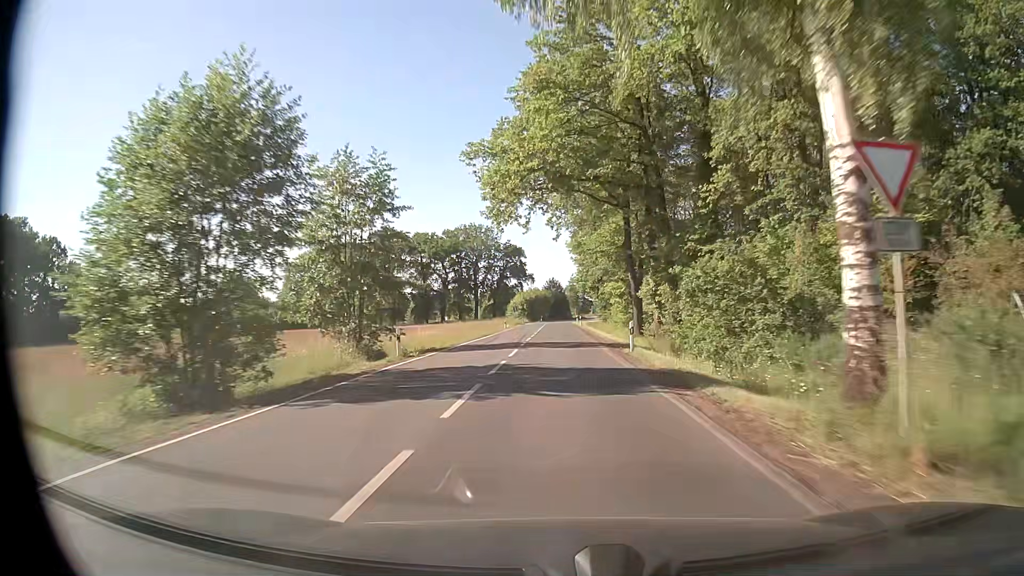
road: secondary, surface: asphalt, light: Day
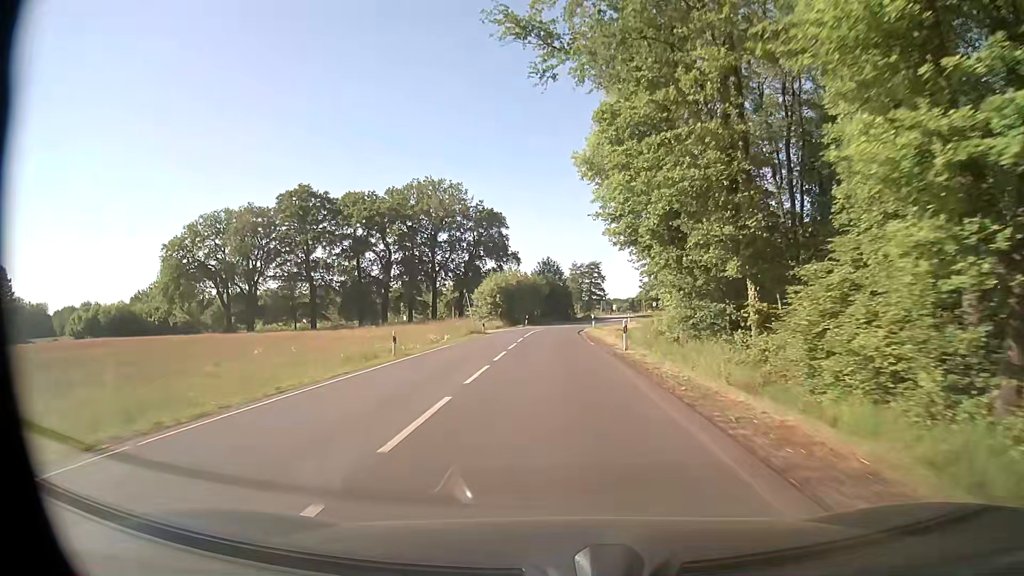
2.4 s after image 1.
(0.0, +50.0) m; 0°
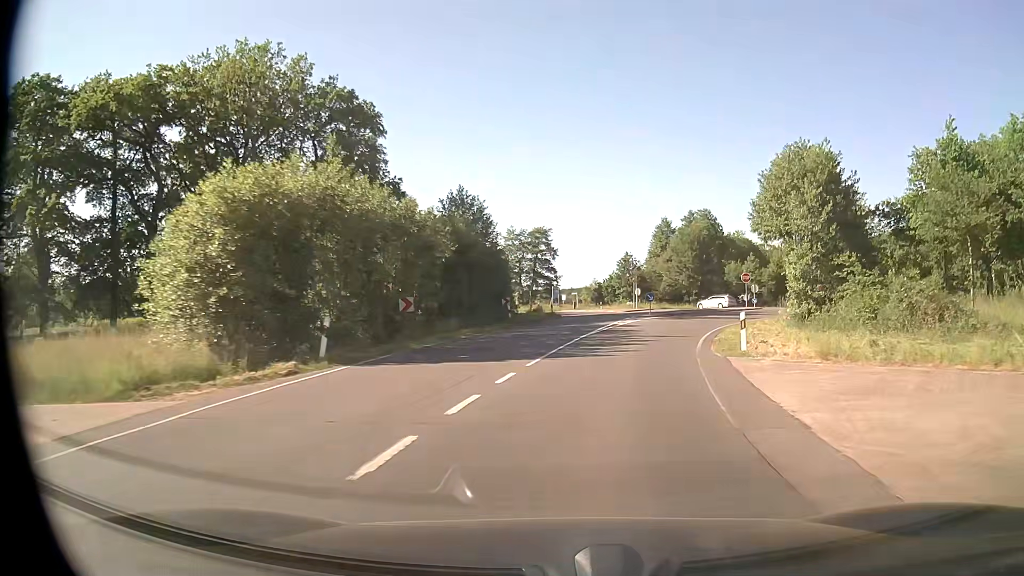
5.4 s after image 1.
(+0.3, +51.7) m; +6°
